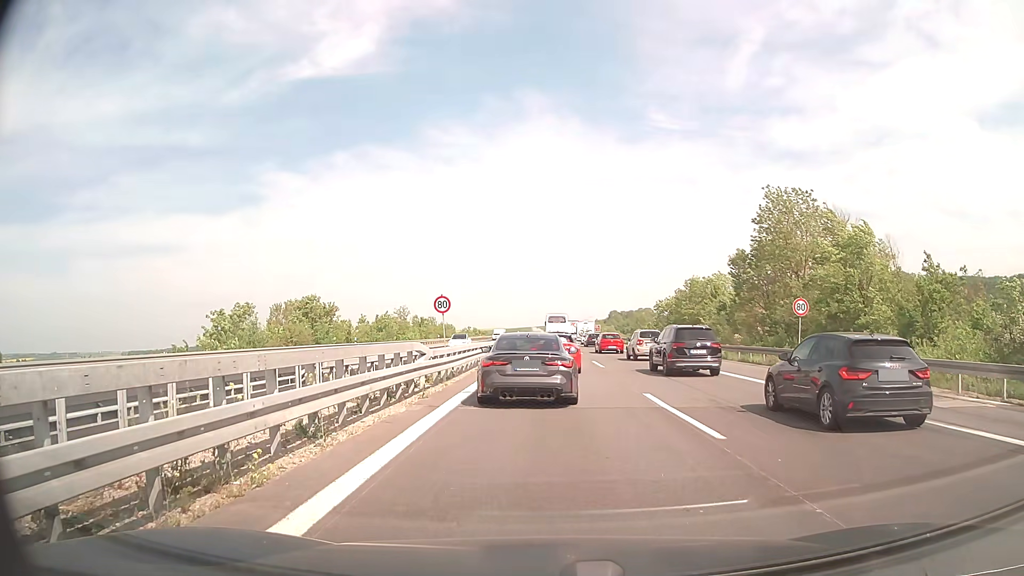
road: motorway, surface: concrete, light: Day
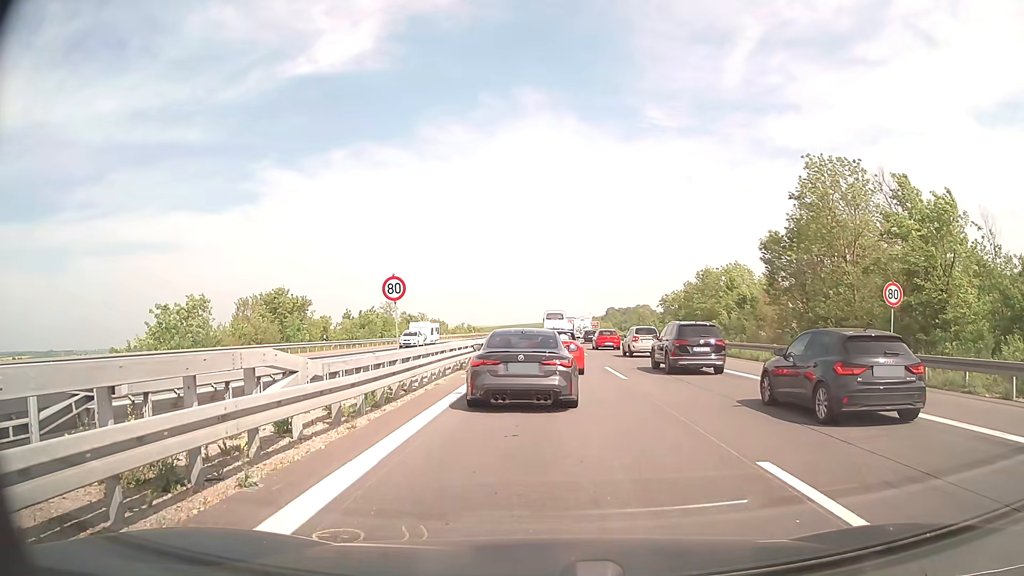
(+0.1, +8.5) m; +1°
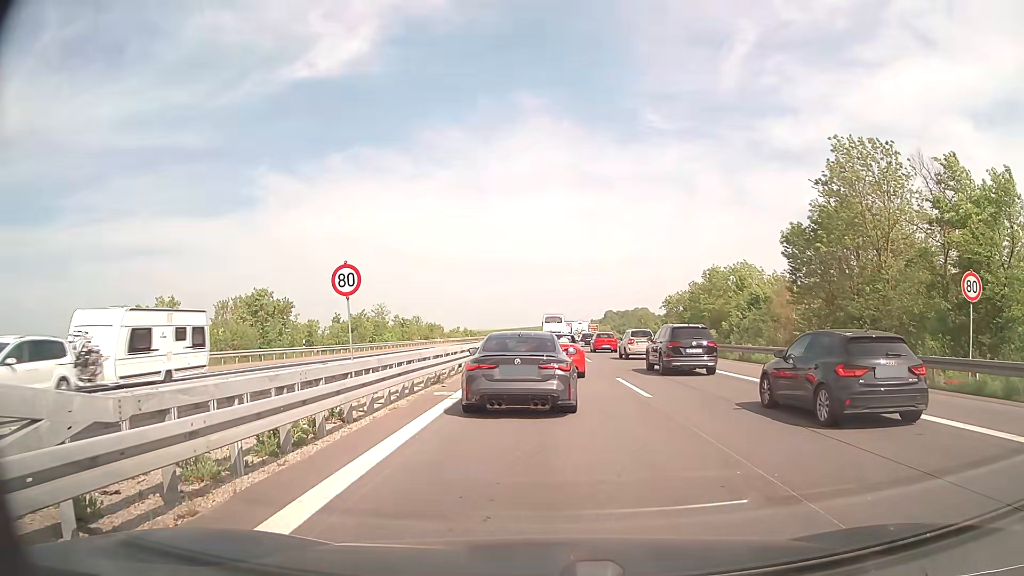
(0.0, +4.6) m; 0°
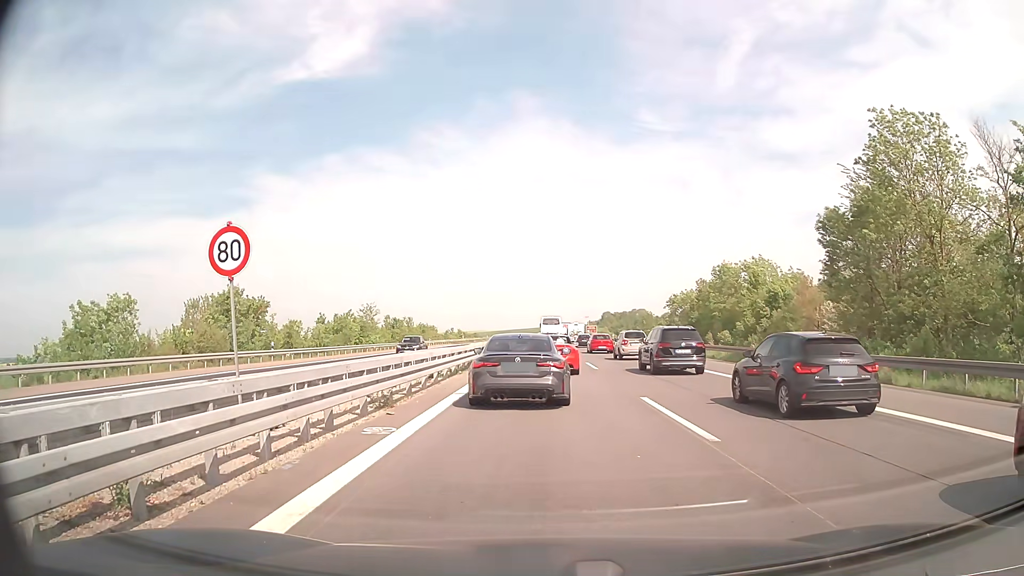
(0.0, +5.8) m; 0°
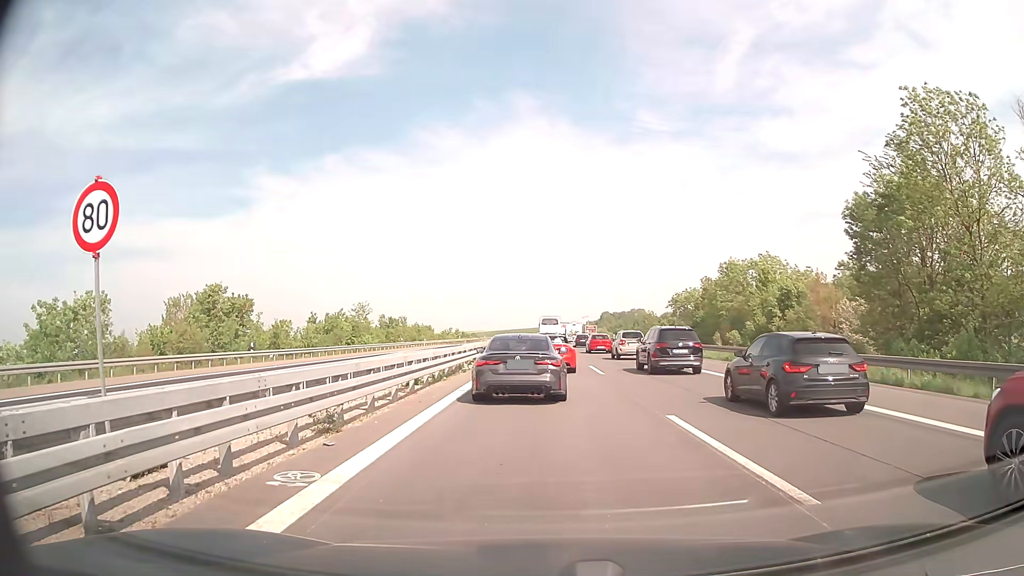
(0.0, +3.3) m; +1°
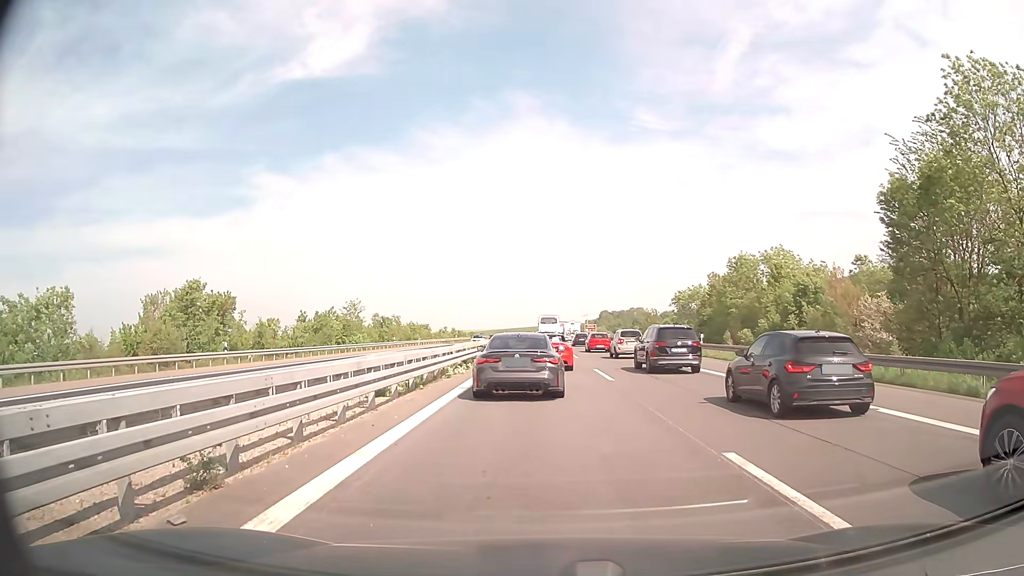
(0.0, +3.7) m; 0°
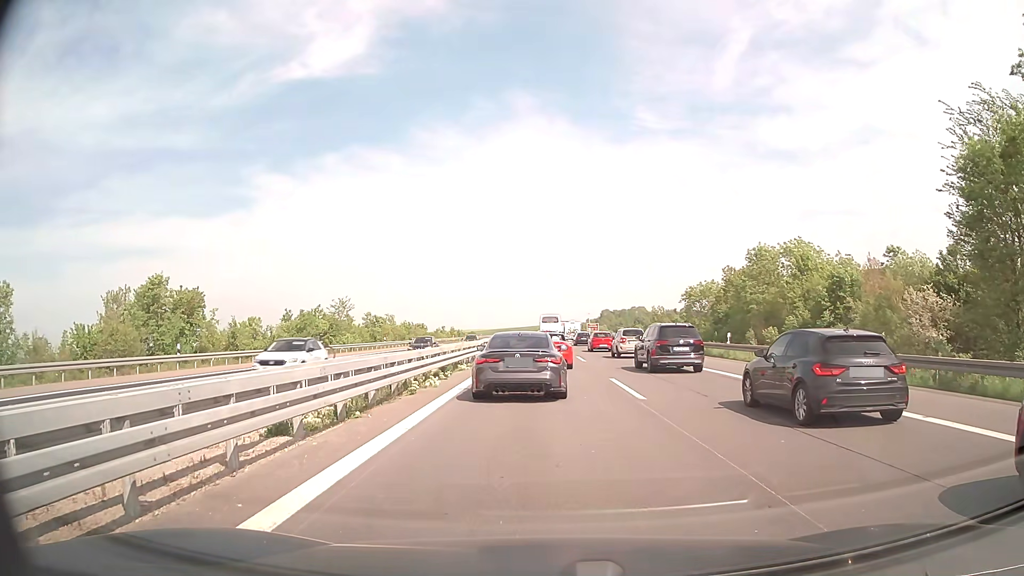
(0.0, +5.9) m; 0°
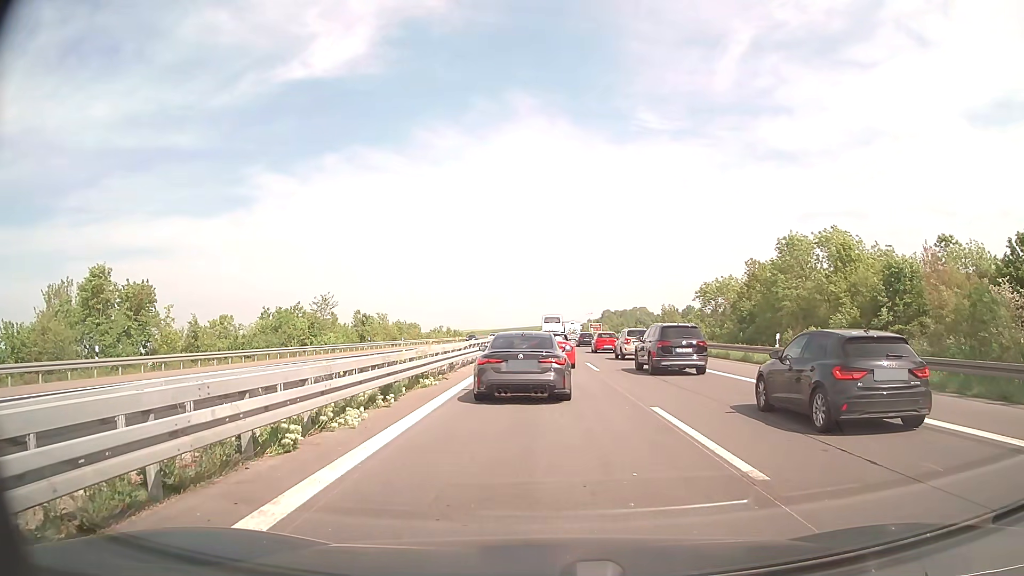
(0.0, +7.6) m; 0°
(0, +10) (0, +20) (0, +30) (0, +40) (0, +50) (0, +60) (0, +70) (0, +80) (0, +90) (0, +100) m
